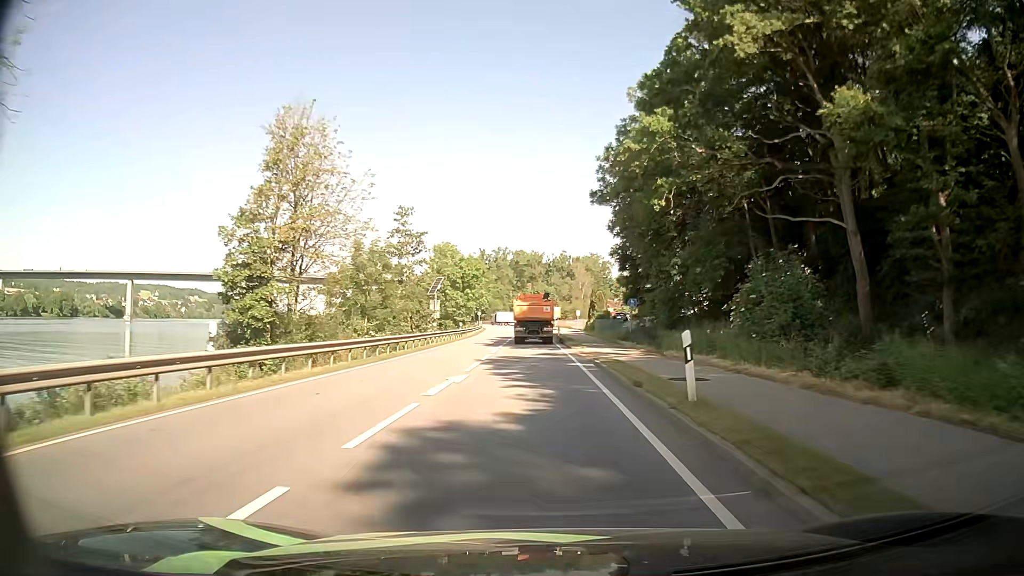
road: primary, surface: asphalt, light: Day
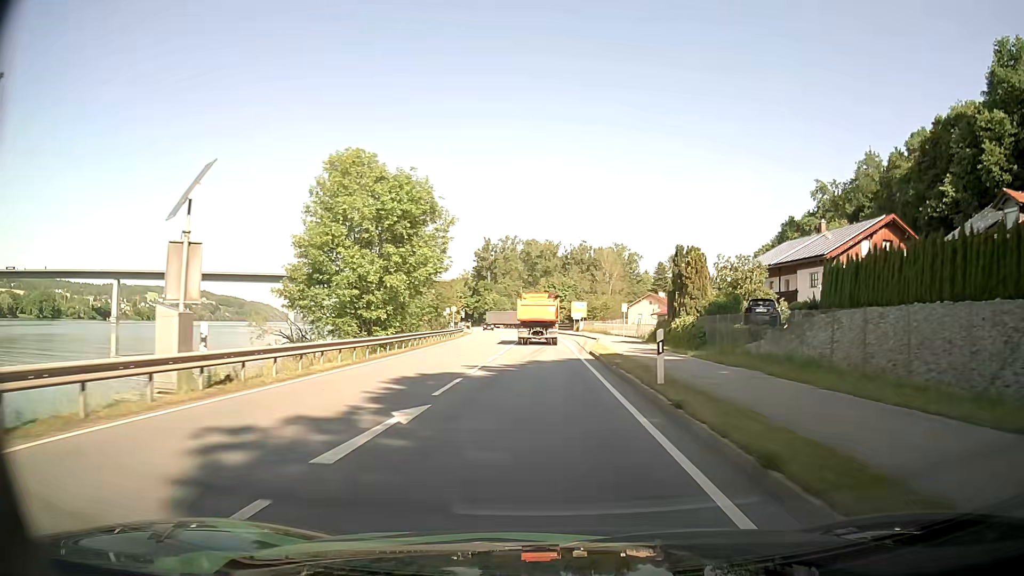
(-0.7, +48.3) m; -1°
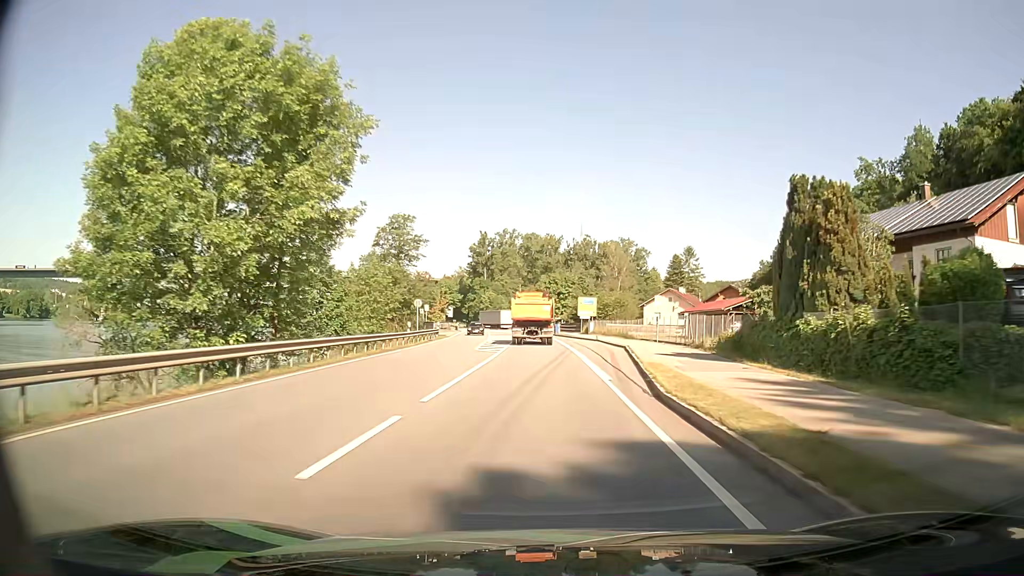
(0.0, +19.2) m; 0°
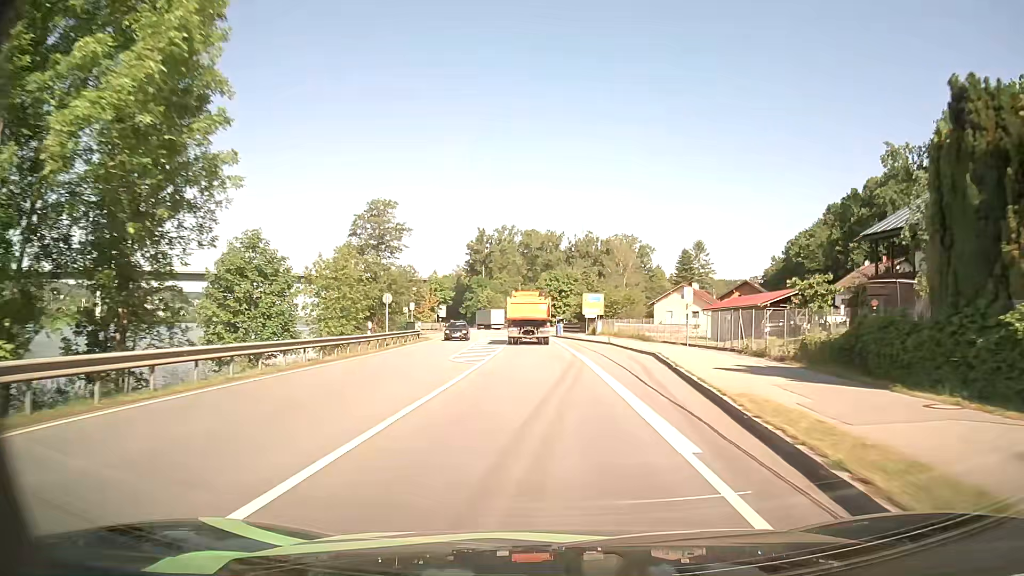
(0.0, +9.6) m; 0°
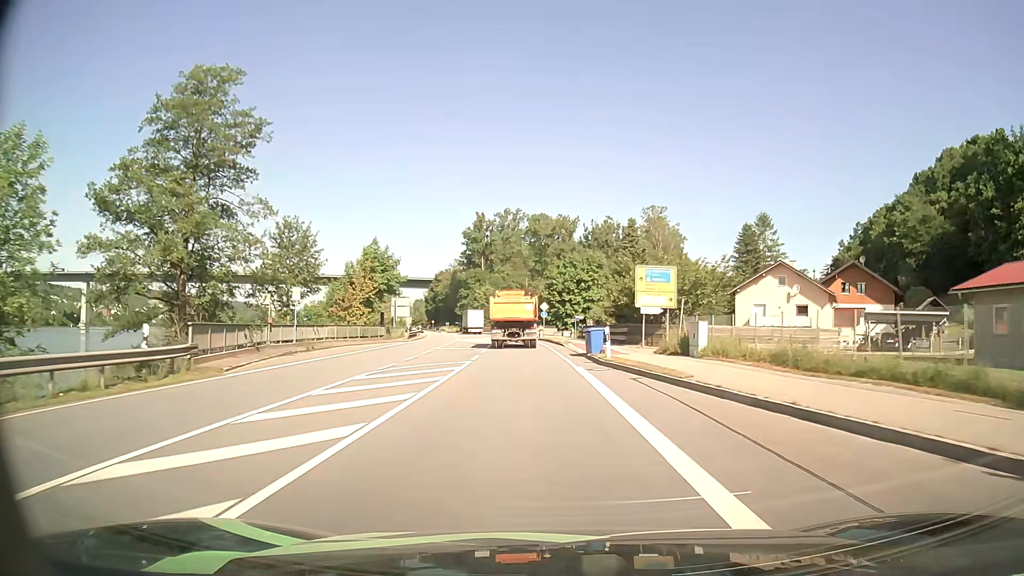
(-0.2, +38.1) m; -1°
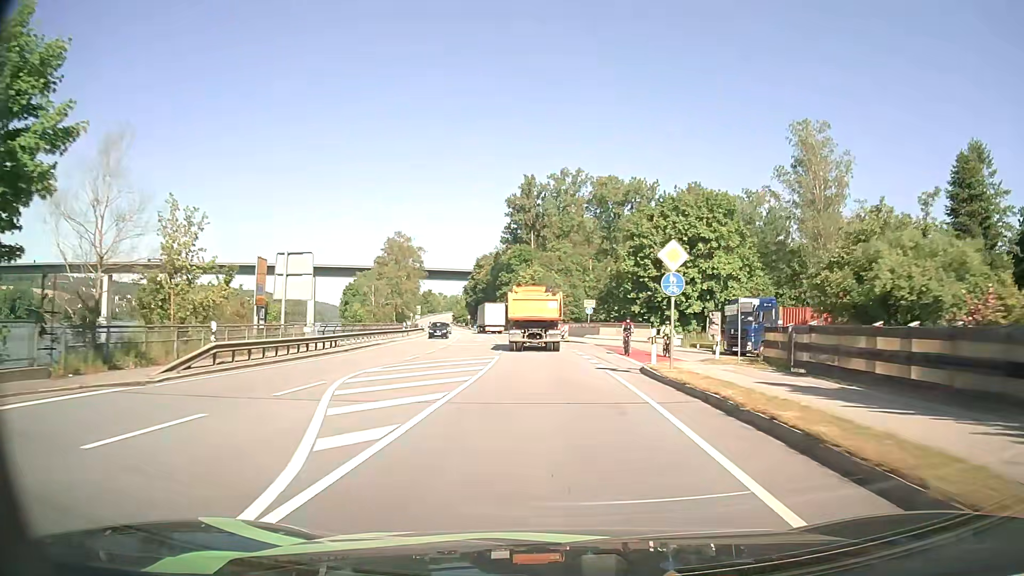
(-1.7, +46.7) m; -5°
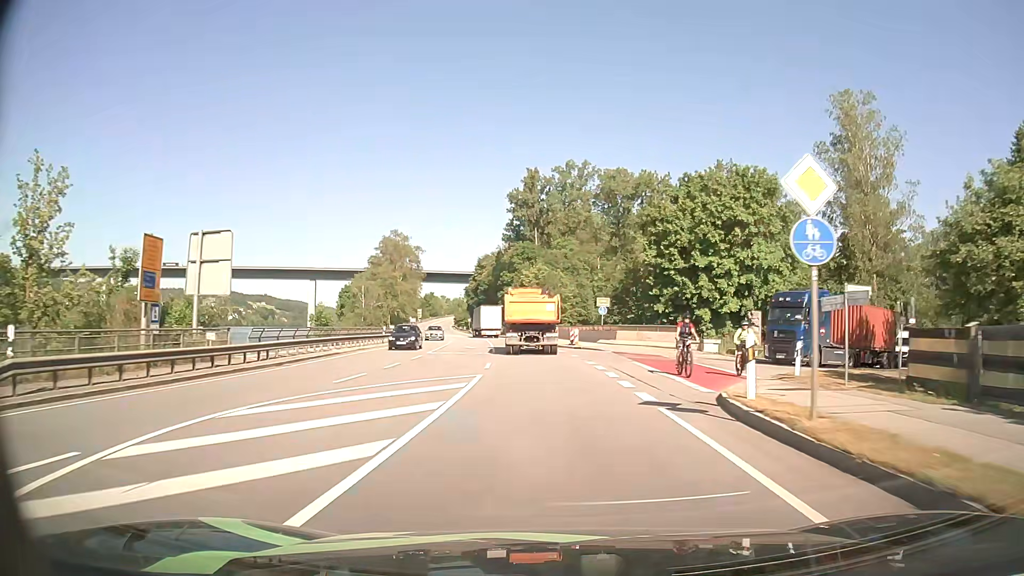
(0.0, +9.2) m; 0°
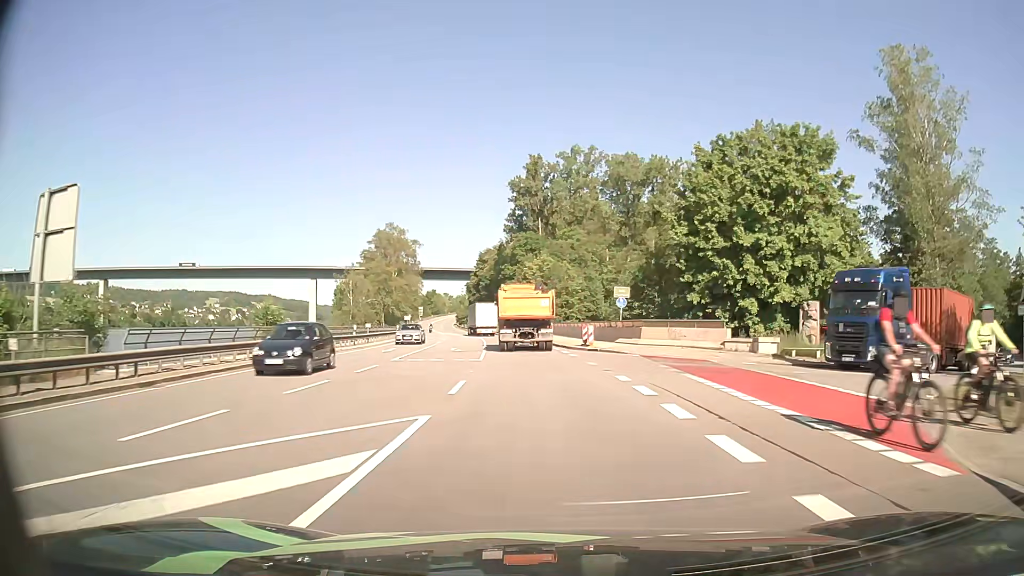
(-0.1, +9.2) m; -1°
